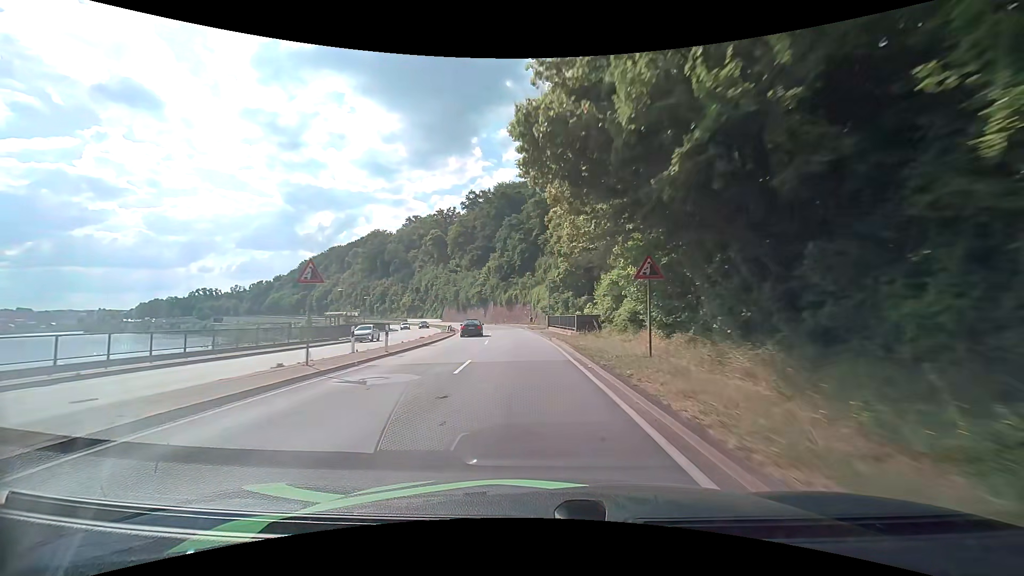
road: primary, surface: asphalt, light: Day
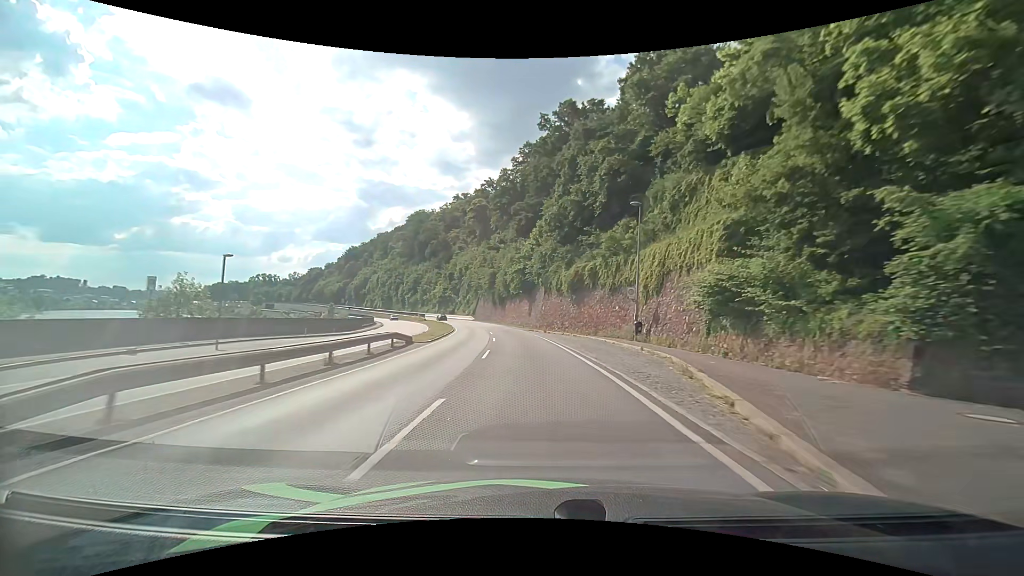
(-3.0, +49.2) m; -7°
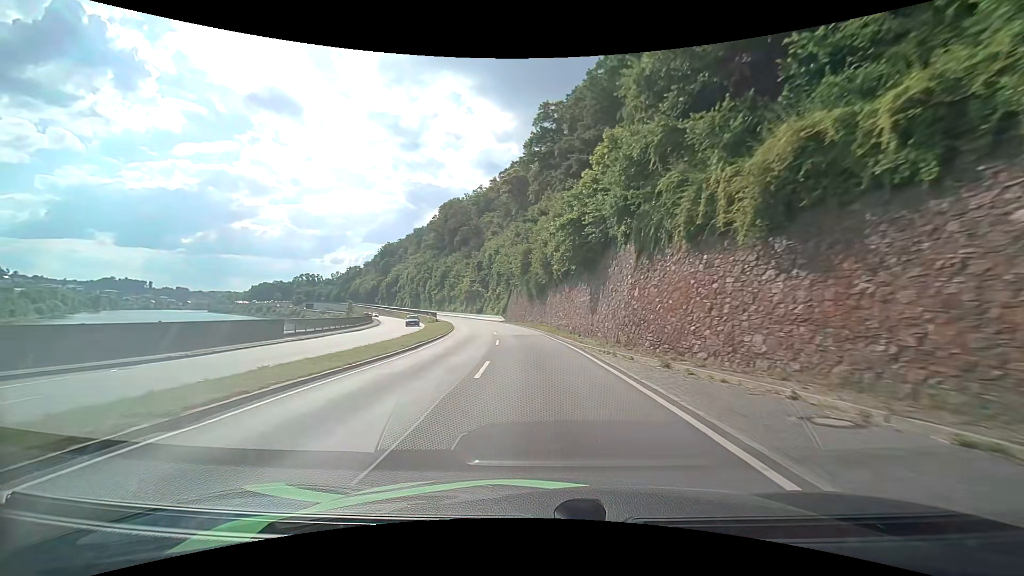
(-1.2, +30.5) m; -5°
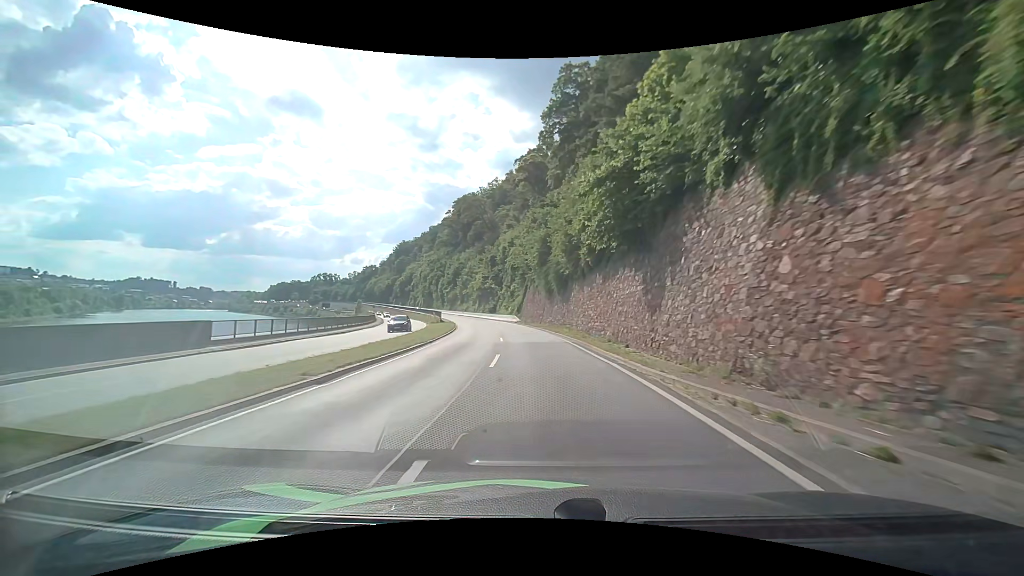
(-0.2, +10.3) m; -2°
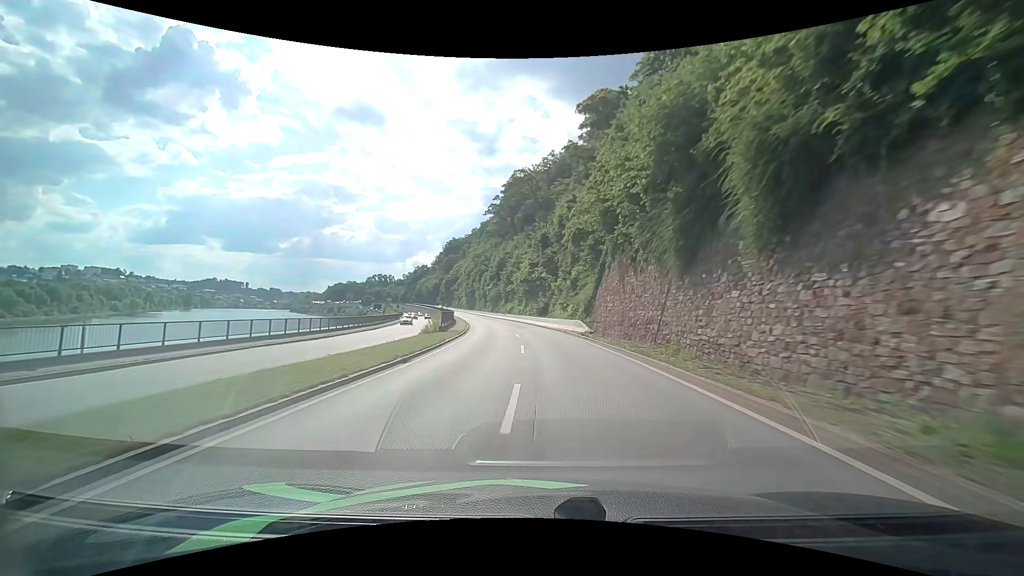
(-1.6, +31.4) m; -6°
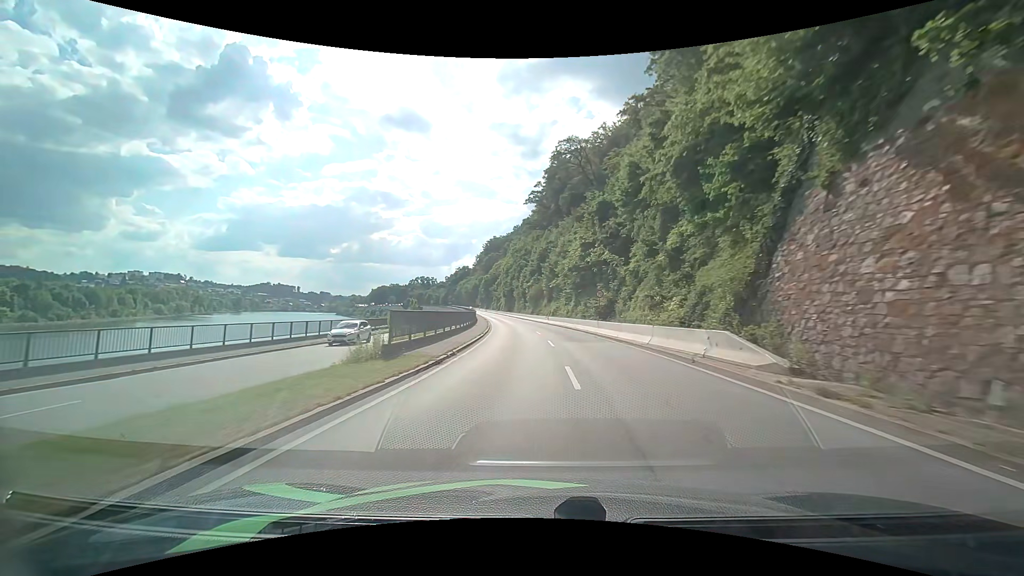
(-1.0, +20.8) m; -5°
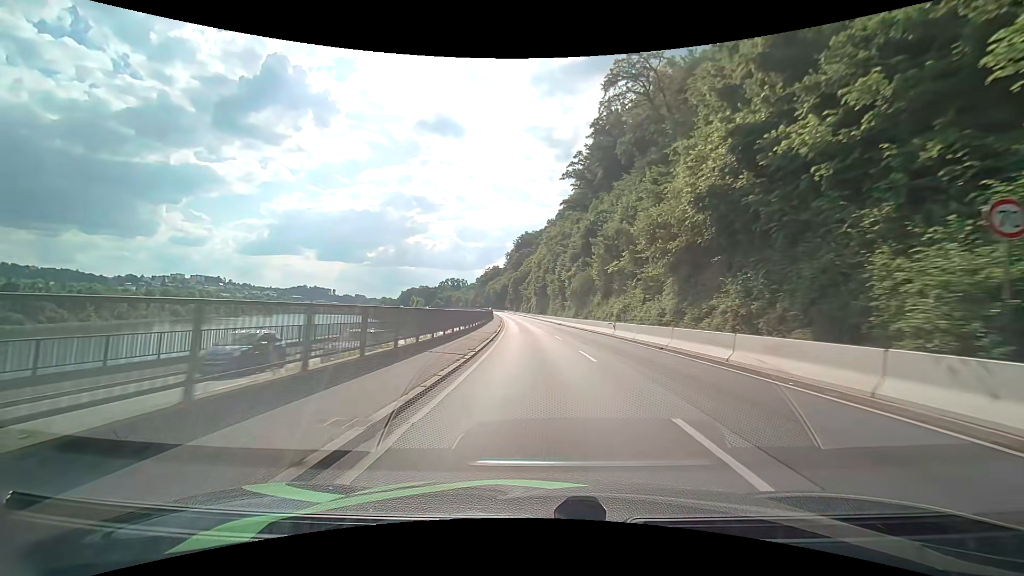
(-1.3, +30.4) m; -4°
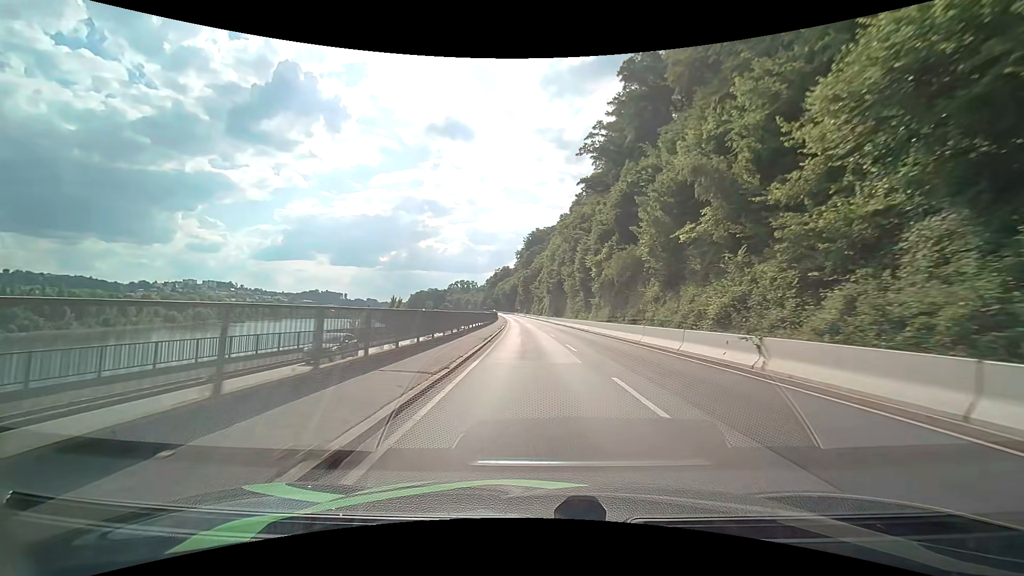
(-0.3, +19.7) m; -1°
(0, +10) (0, +20) (-1, +30) (-1, +40) (-1, +50) (-2, +60) (-2, +70) (-3, +80) (-4, +90) (-5, +100) m
